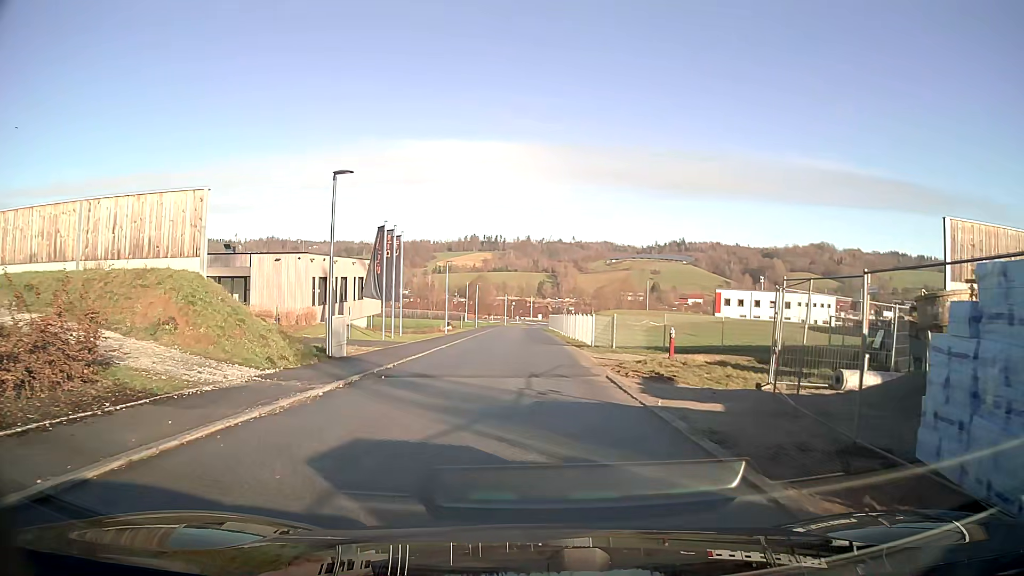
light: Day
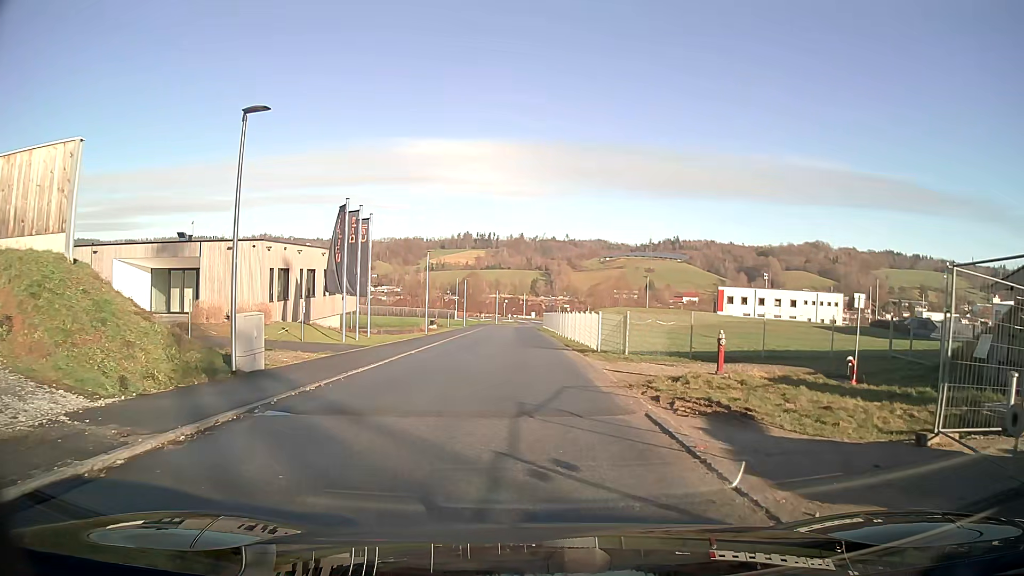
(0.0, +6.0) m; 0°
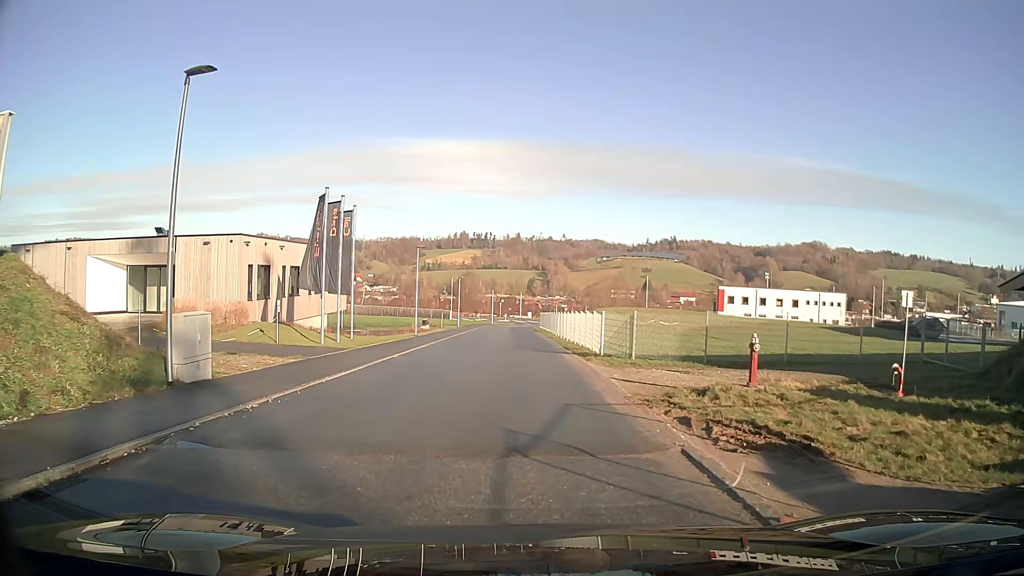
(0.0, +2.4) m; 0°
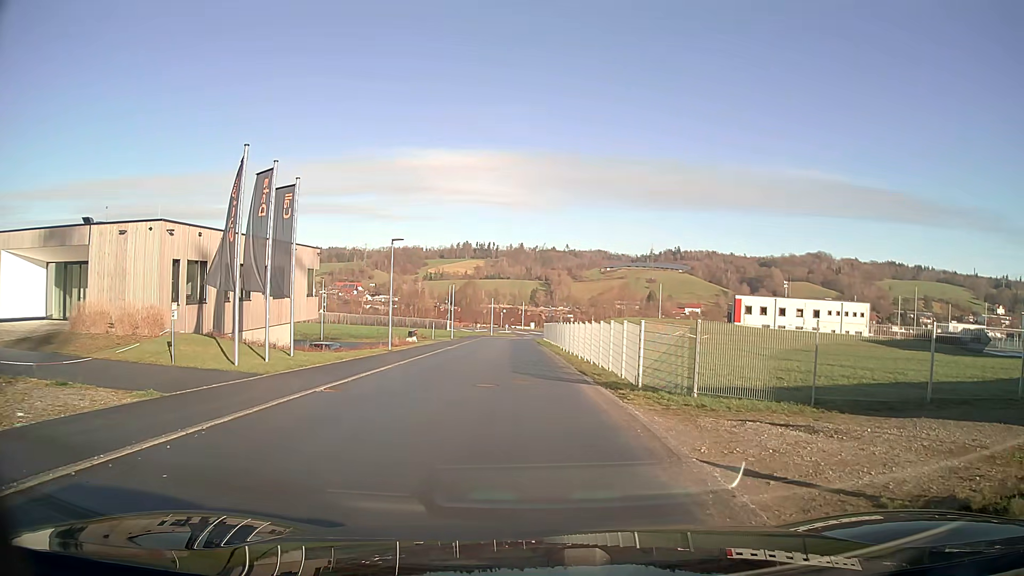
(0.0, +8.2) m; -1°
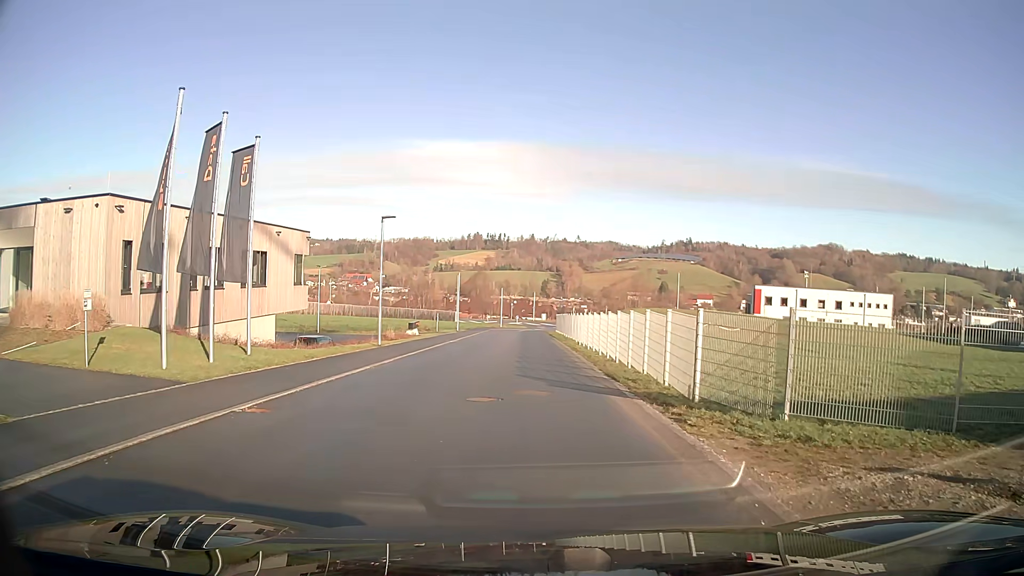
(0.0, +4.6) m; -1°
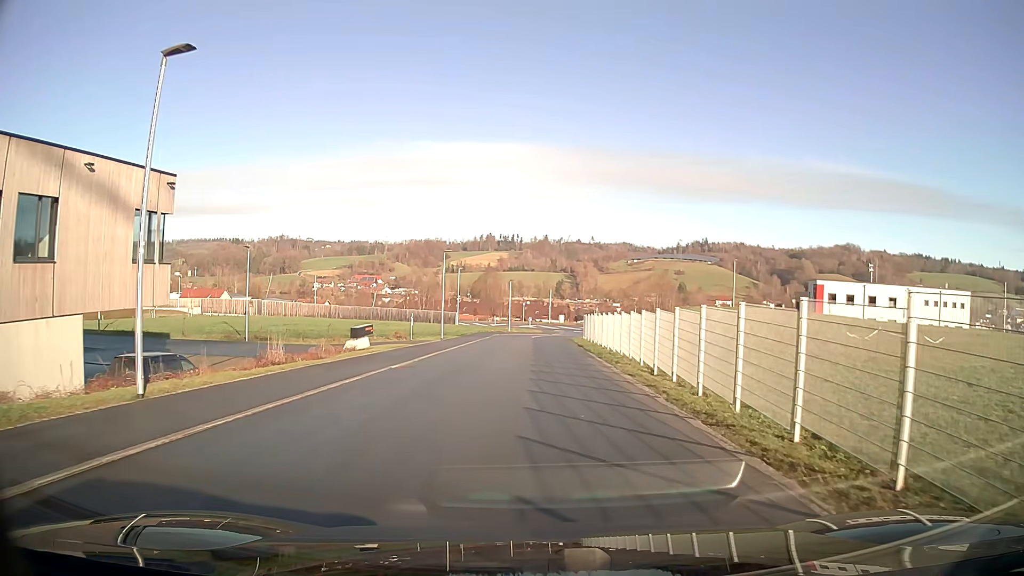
(-0.3, +19.2) m; -1°
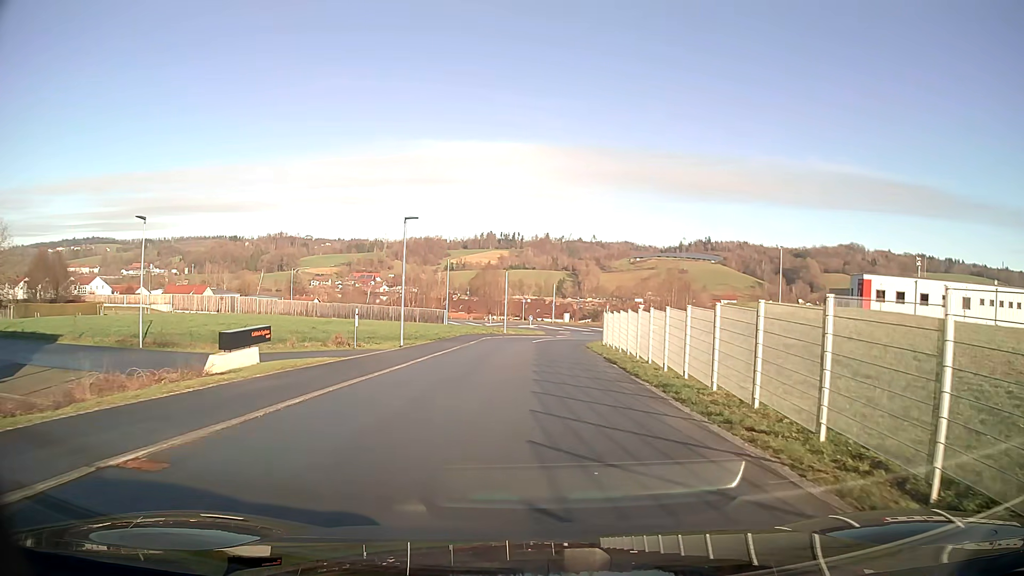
(0.0, +13.0) m; 0°
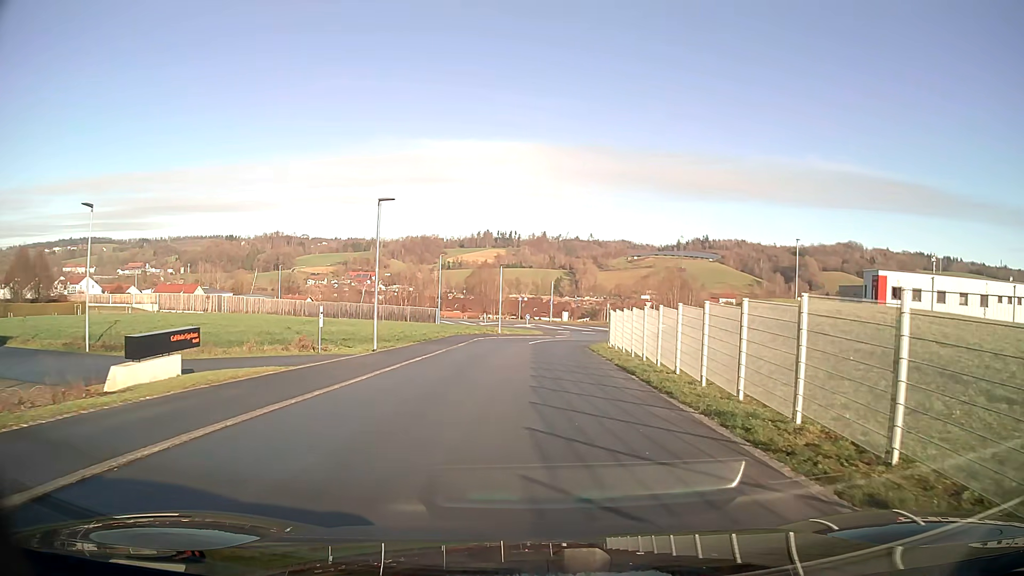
(0.0, +4.3) m; 0°
(0, +10) (0, +20) (0, +30) (+2, +40) (+6, +49) (+12, +57) (+14, +66) (+9, +75) (+2, +82) (-6, +88) m
